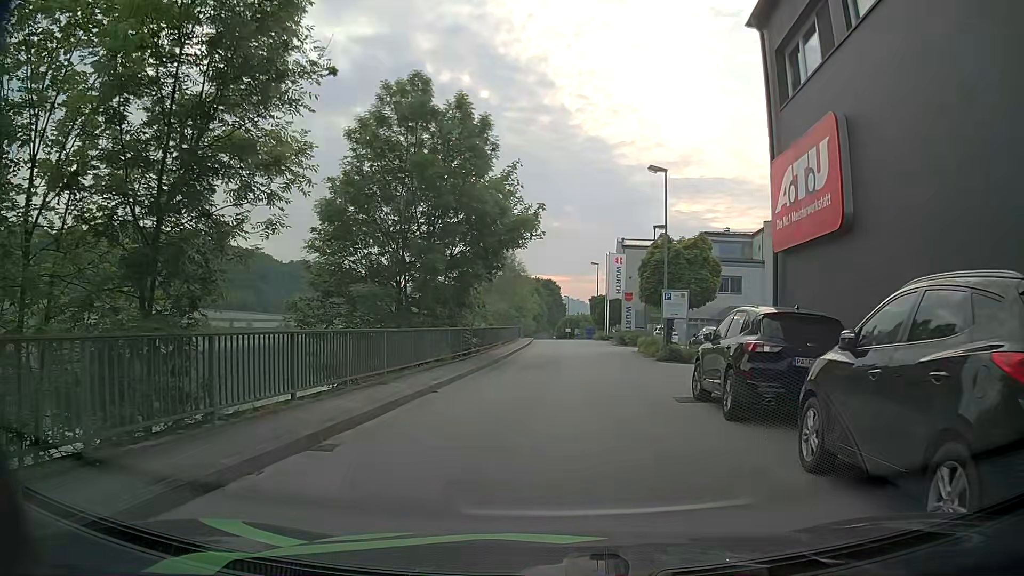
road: unclassified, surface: asphalt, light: Day
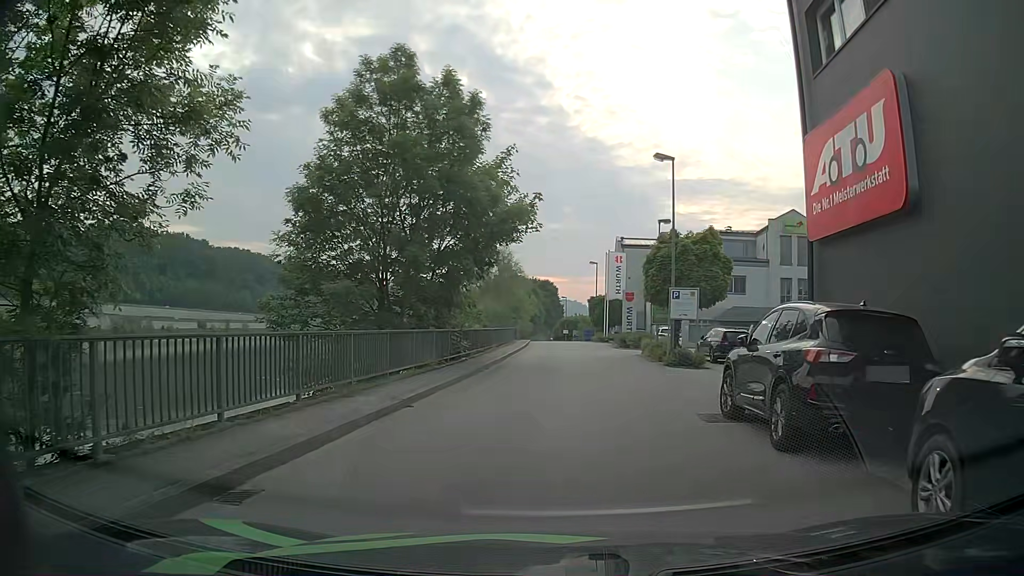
(0.0, +2.3) m; 0°
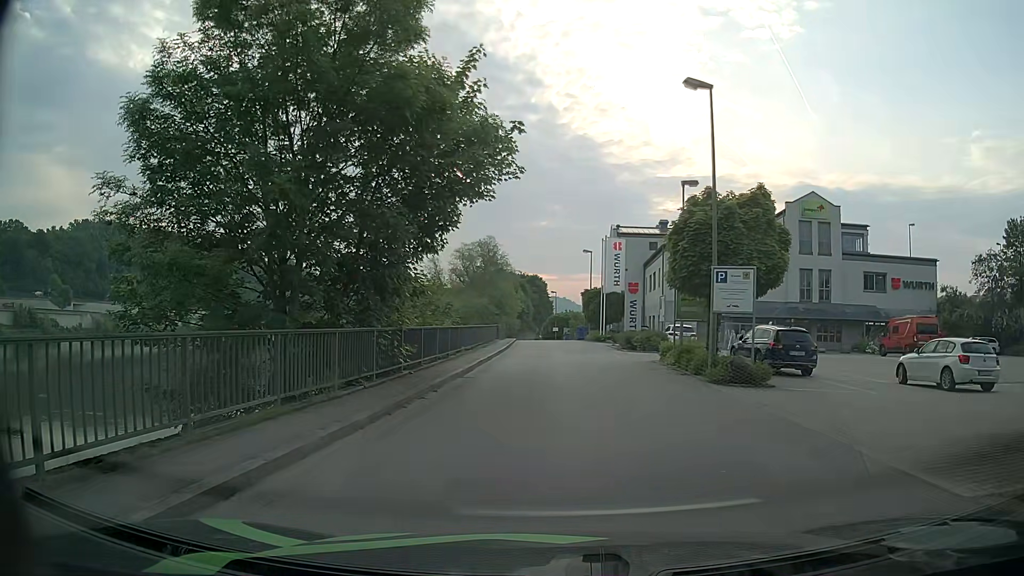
(+0.1, +7.8) m; 0°
